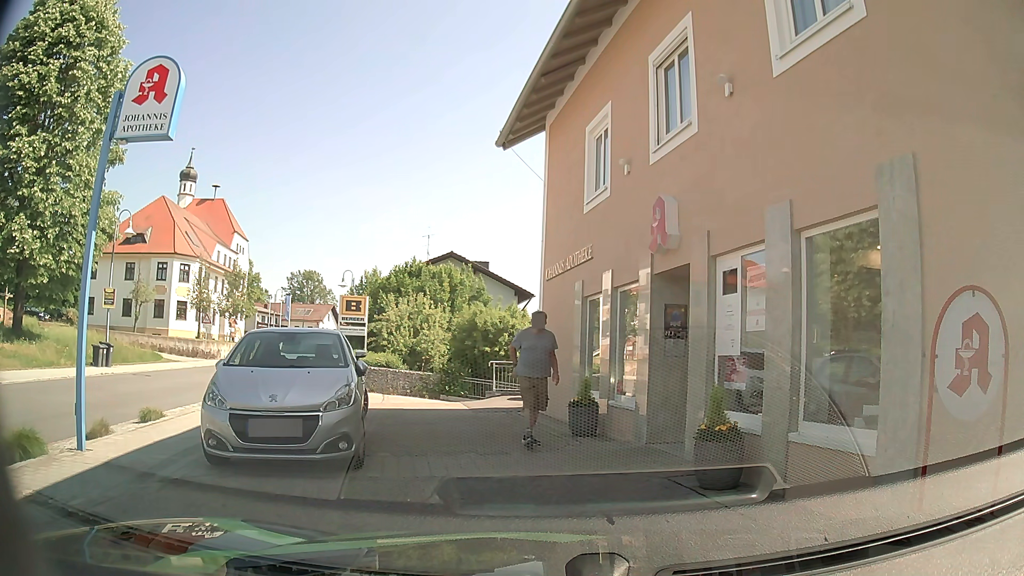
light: Day
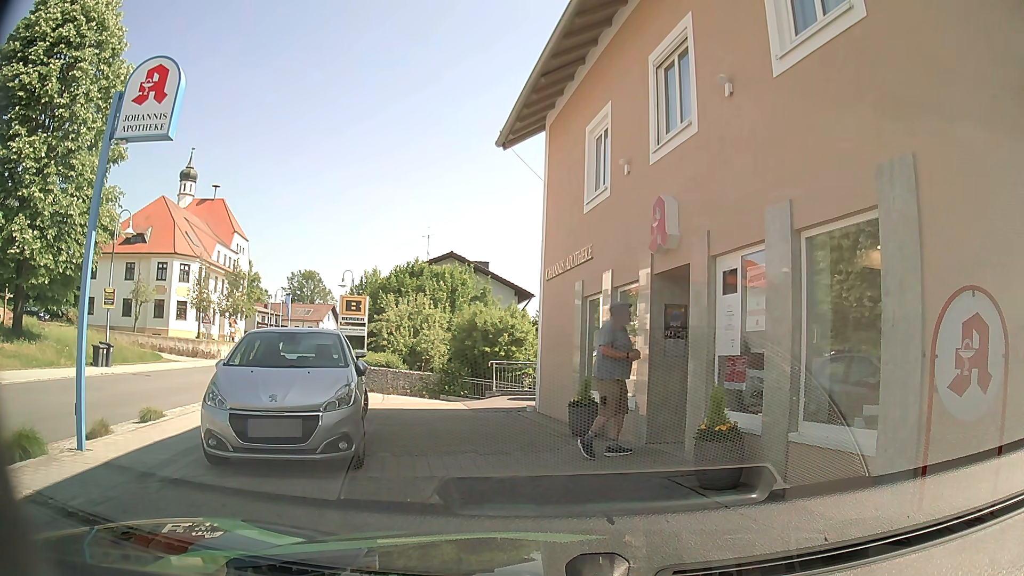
(0.0, 0.0) m; 0°
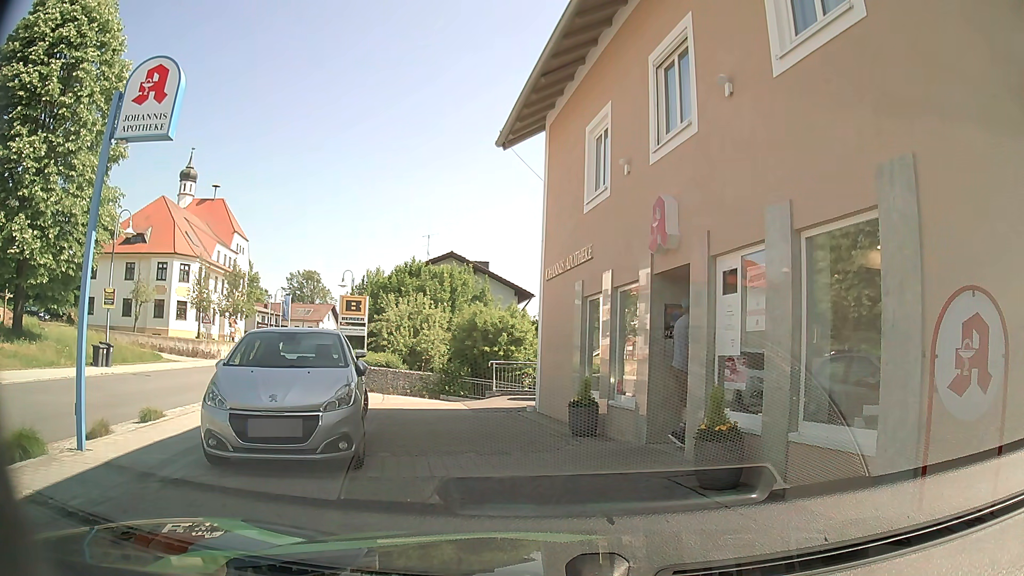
(0.0, 0.0) m; 0°
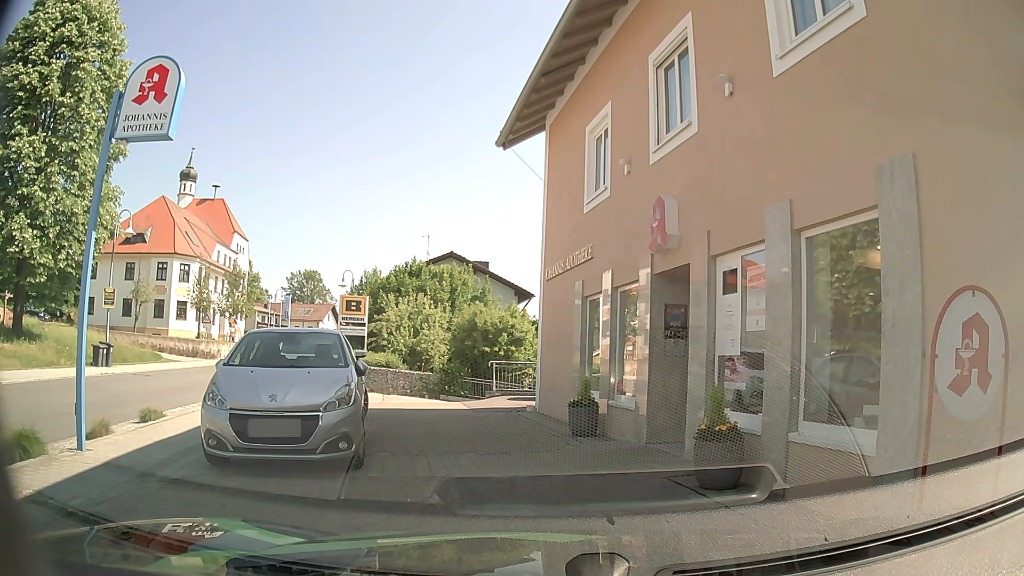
(0.0, 0.0) m; 0°
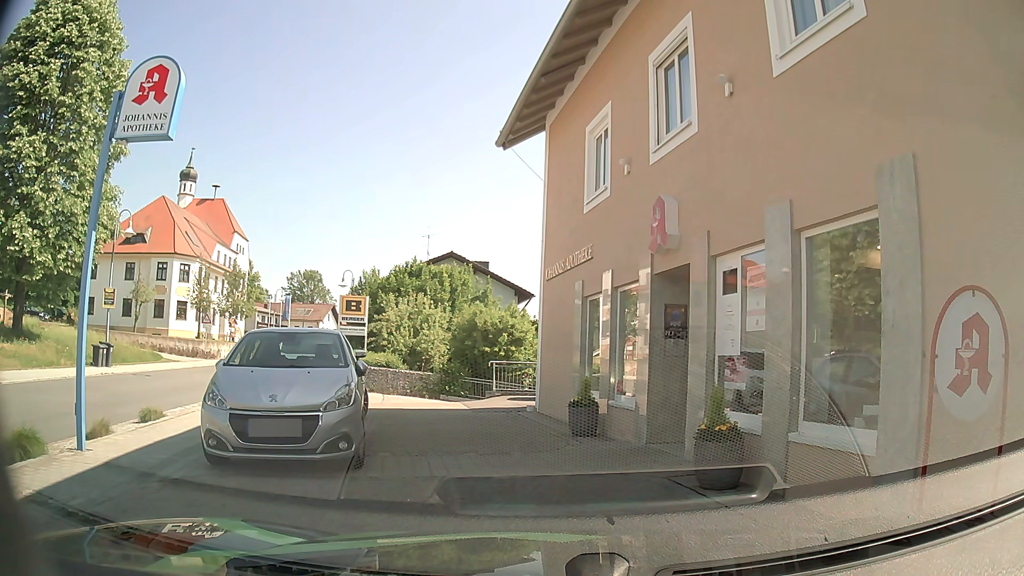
(0.0, 0.0) m; 0°
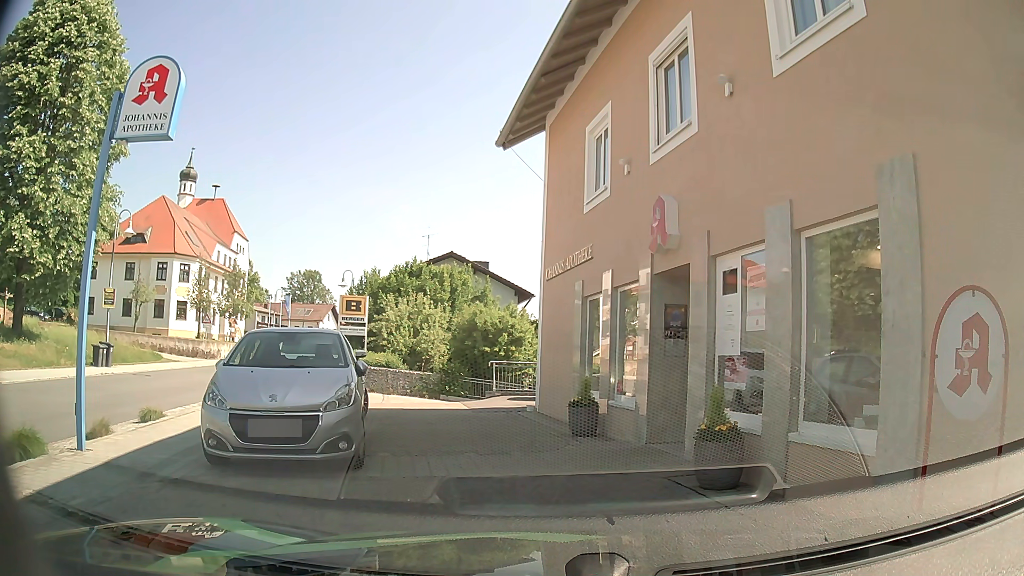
(0.0, 0.0) m; 0°
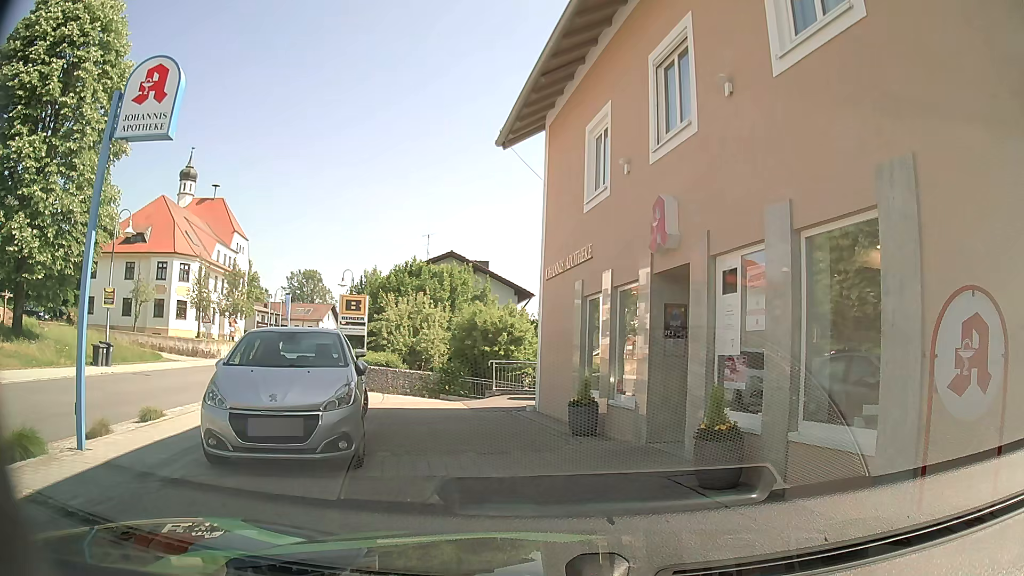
(0.0, 0.0) m; 0°
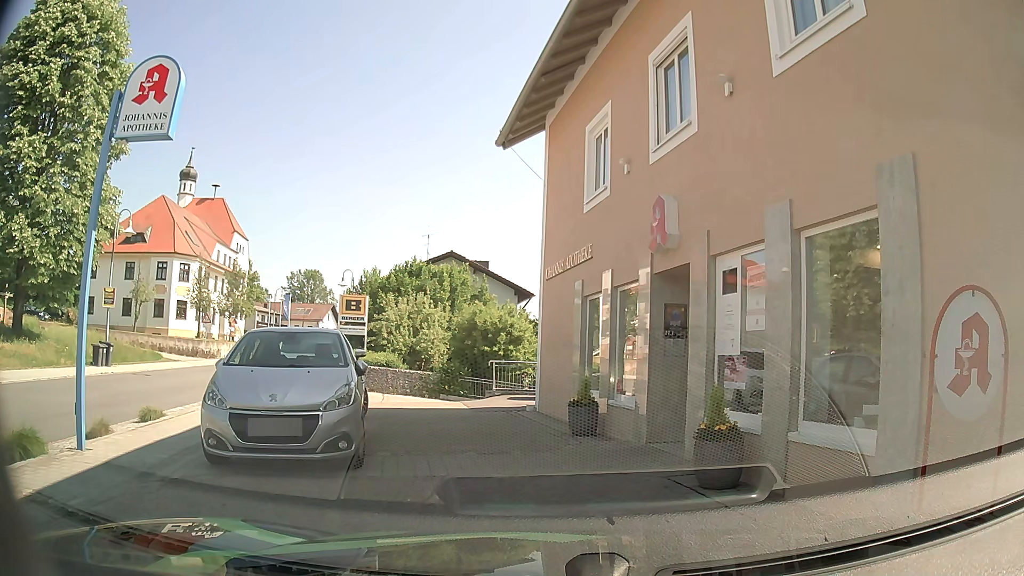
(0.0, 0.0) m; 0°
